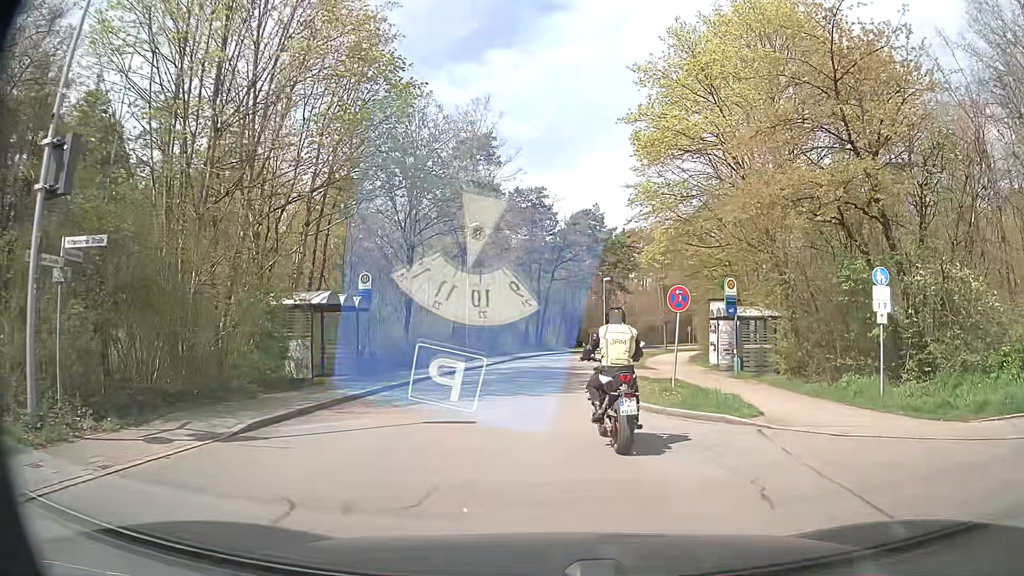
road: residential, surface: asphalt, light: Day
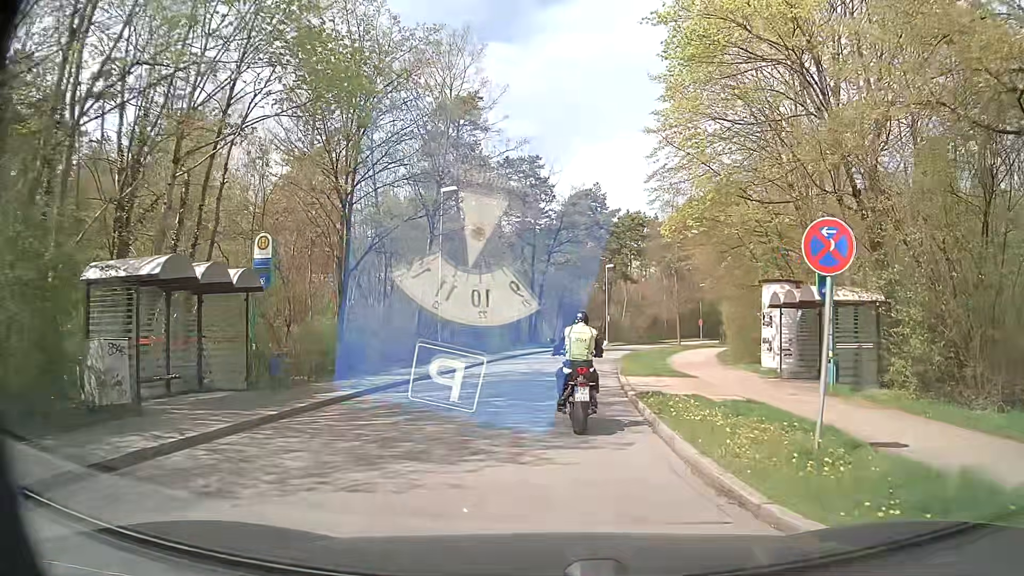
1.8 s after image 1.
(+0.1, +9.1) m; +1°
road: unclassified
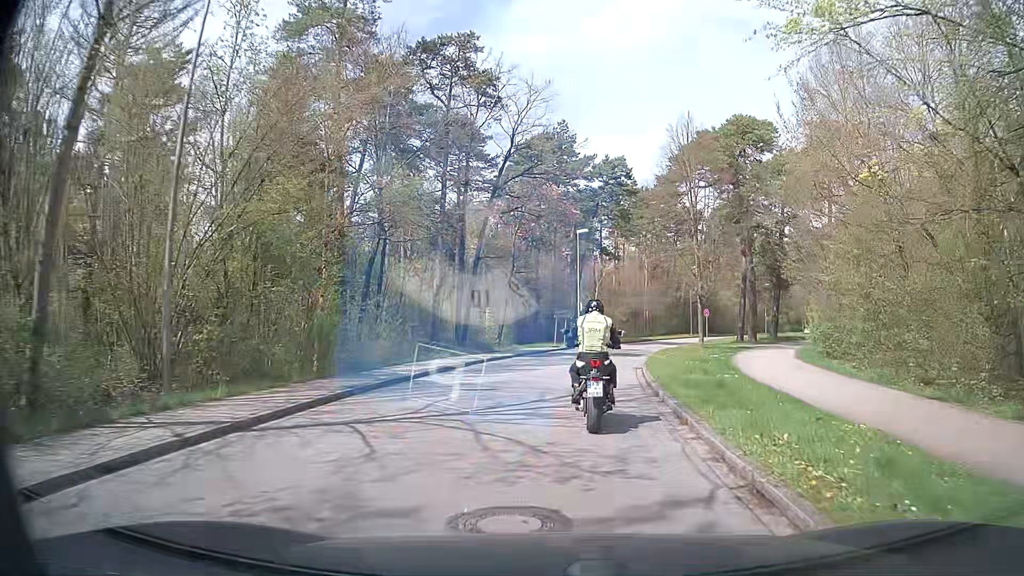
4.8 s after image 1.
(+0.5, +21.6) m; +3°
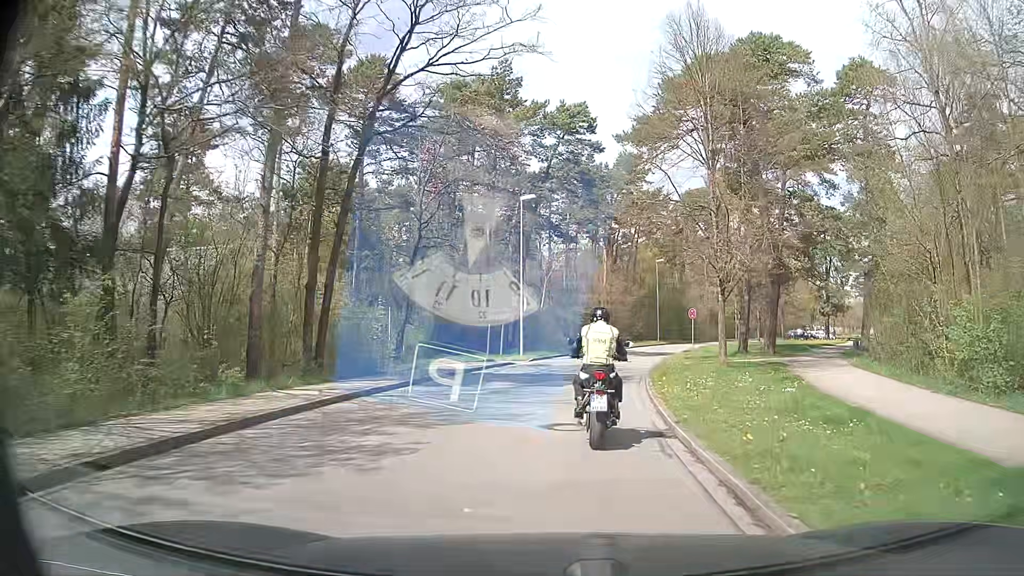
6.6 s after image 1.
(+0.7, +13.8) m; +5°
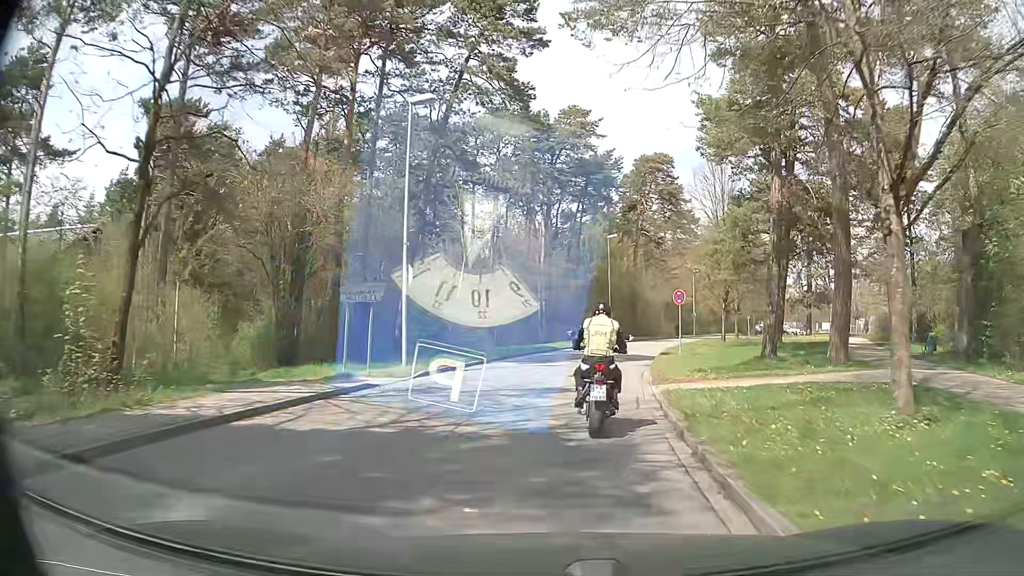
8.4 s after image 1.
(+0.8, +14.4) m; +6°
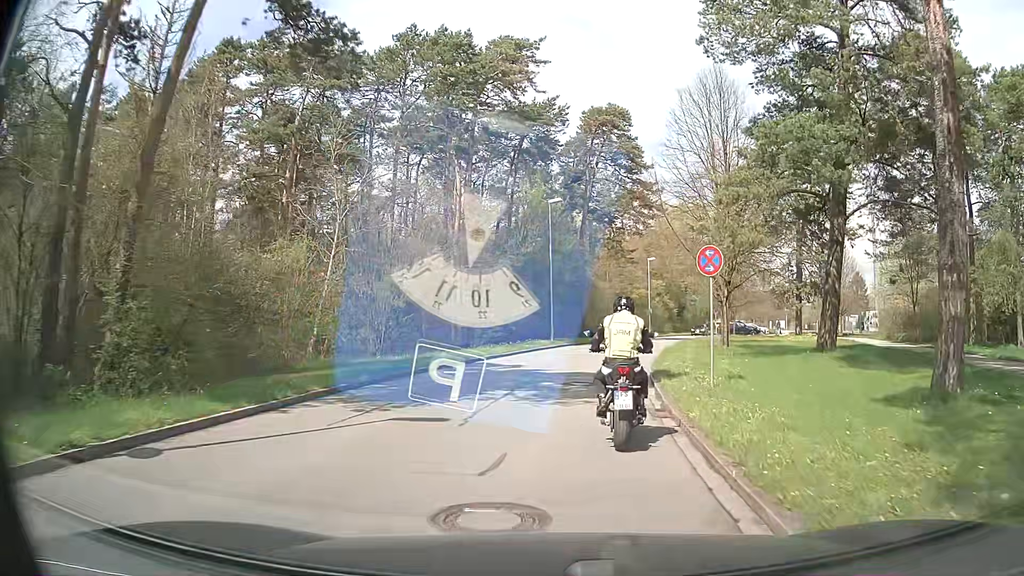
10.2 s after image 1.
(+0.8, +14.3) m; +8°
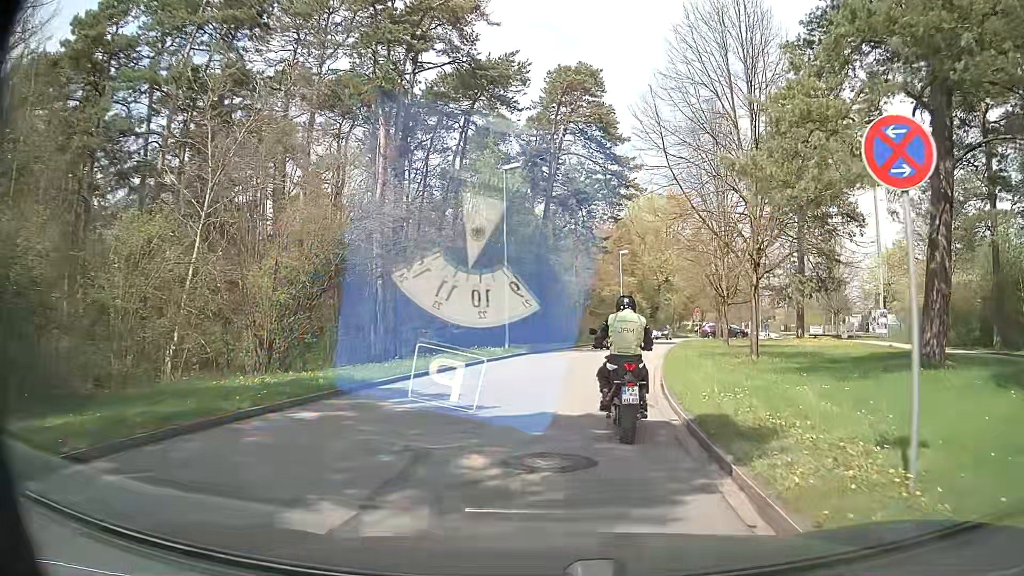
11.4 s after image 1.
(0.0, +8.8) m; +2°
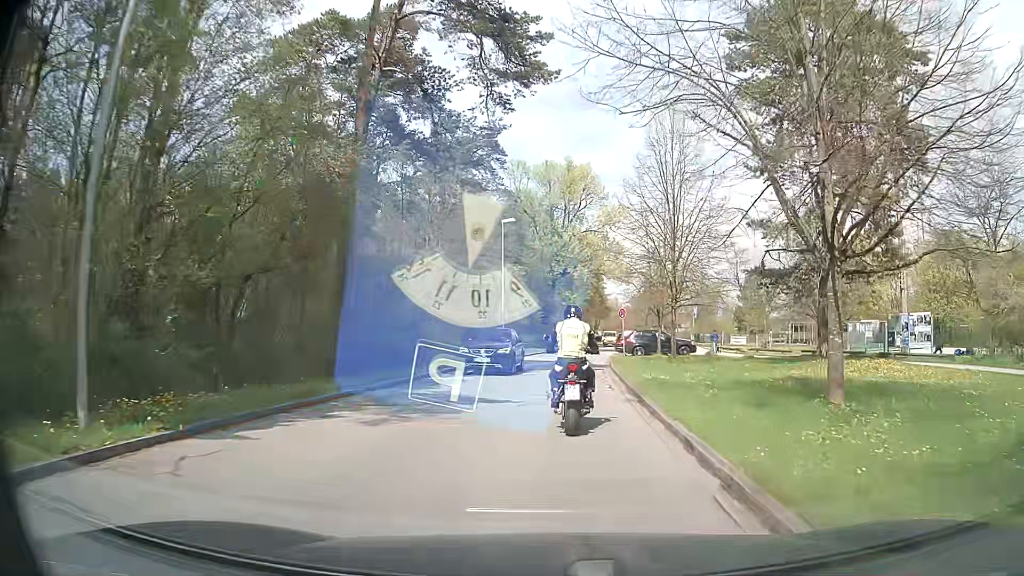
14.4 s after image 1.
(+2.0, +22.3) m; +10°
(0, +10) (+1, +20) (+1, +30) (+2, +40) (+3, +50) (+5, +60) (+6, +70) (+8, +79) (+10, +89) (+12, +99) m
